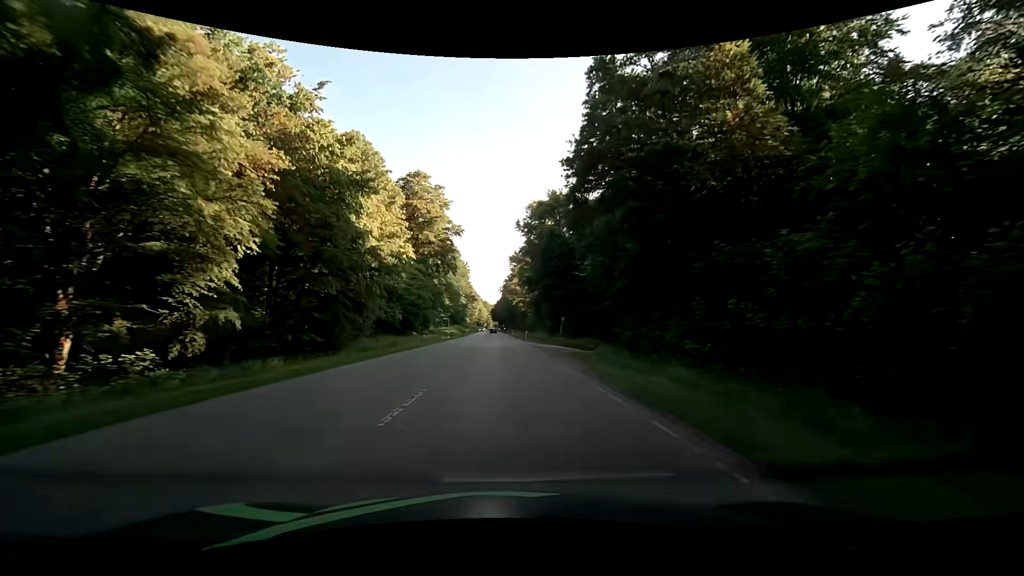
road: secondary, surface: asphalt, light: Day
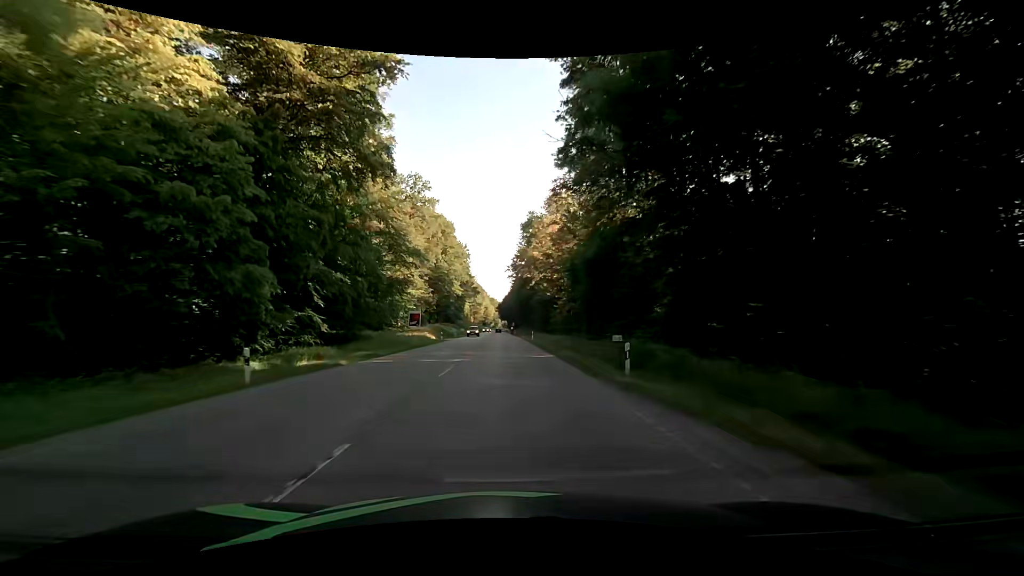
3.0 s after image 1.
(-1.2, +53.6) m; -2°
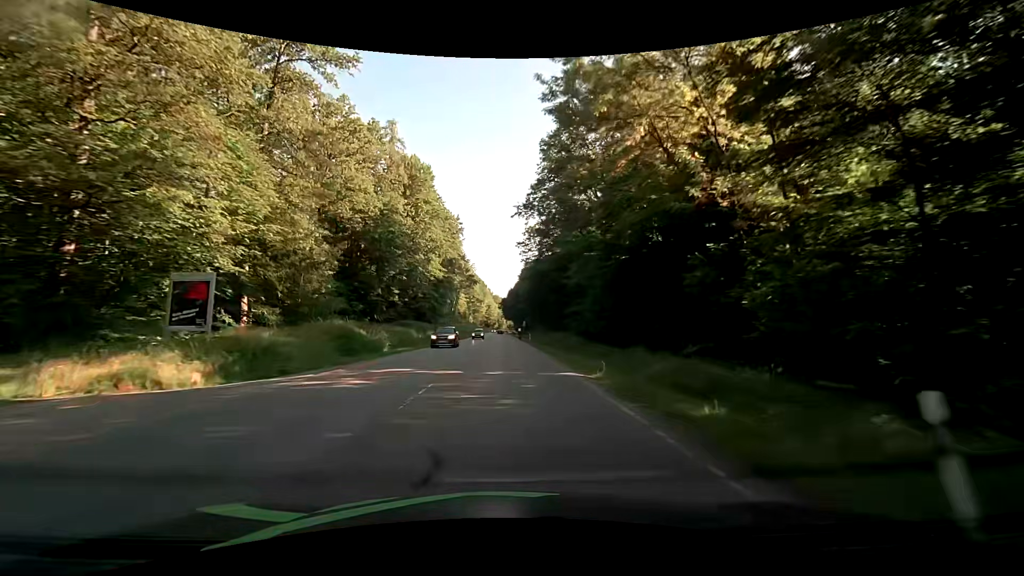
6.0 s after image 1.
(-0.3, +53.6) m; 0°
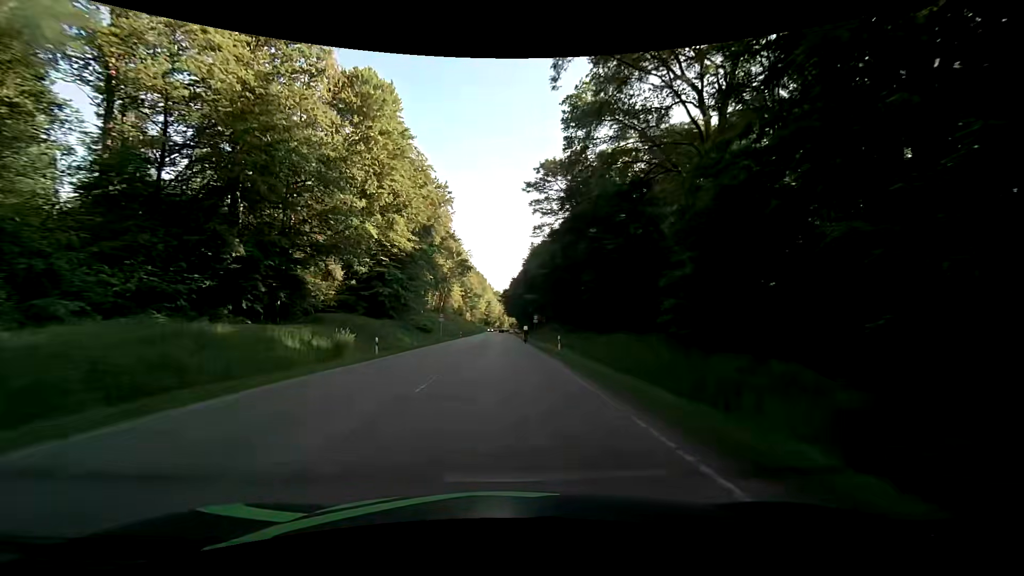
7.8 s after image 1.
(-0.3, +32.1) m; -1°
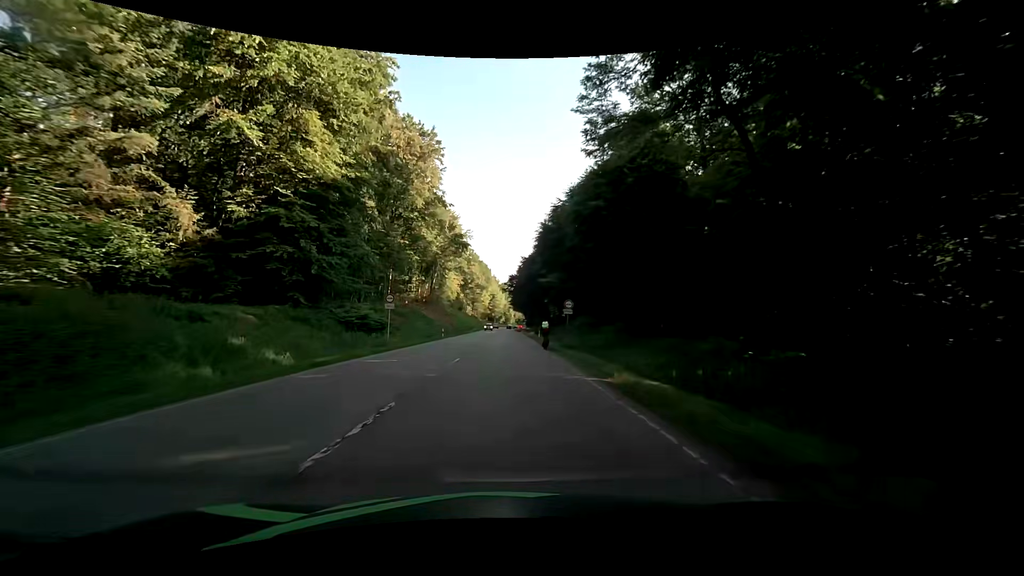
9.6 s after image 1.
(-0.1, +28.4) m; -1°
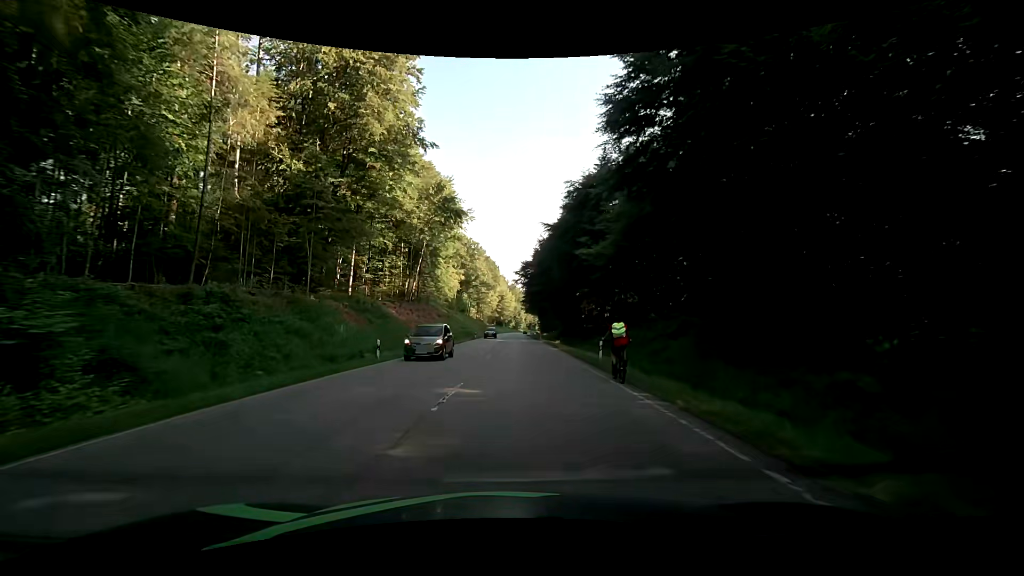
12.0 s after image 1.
(-0.2, +30.2) m; -1°
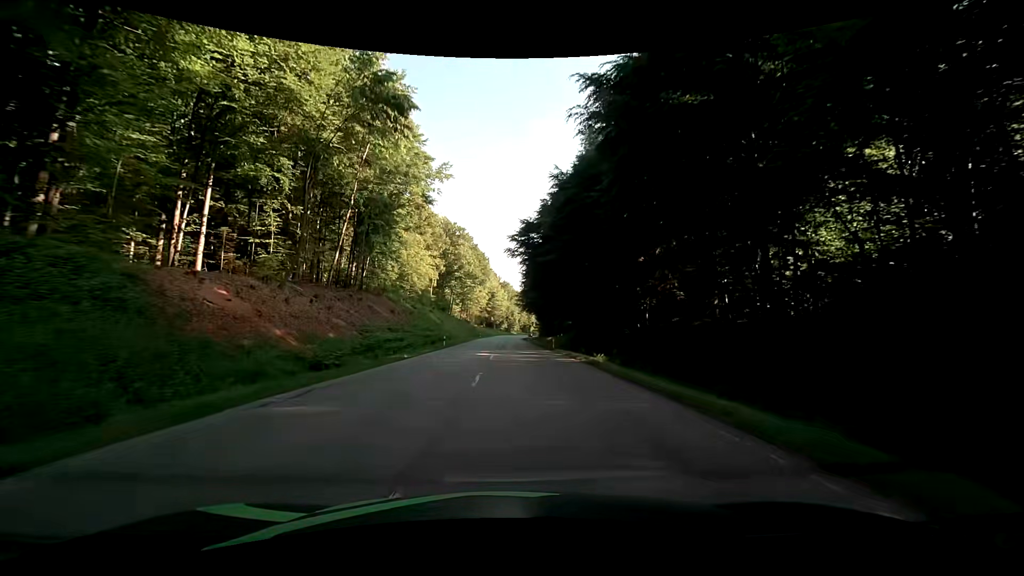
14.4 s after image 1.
(+0.2, +32.6) m; +1°
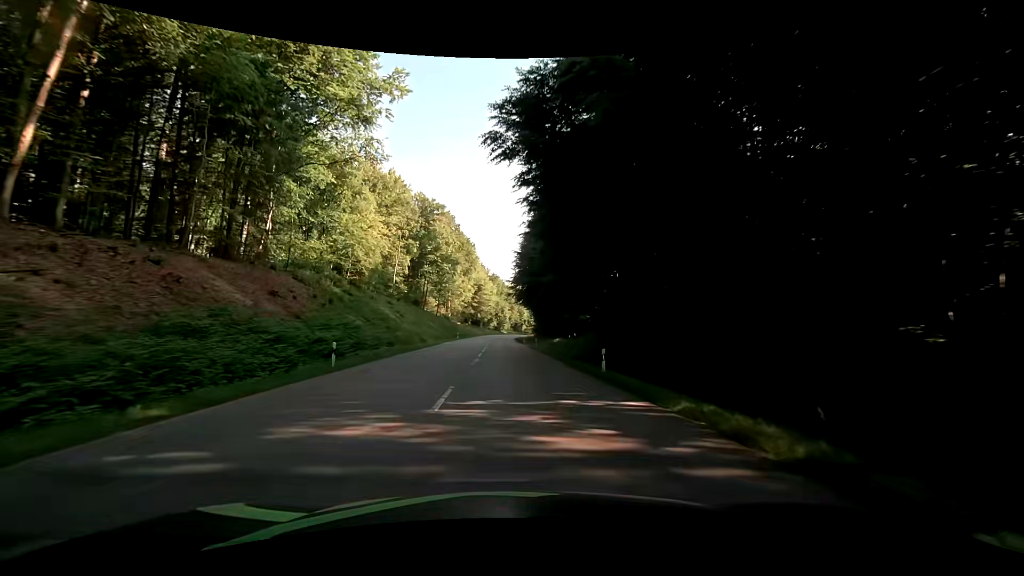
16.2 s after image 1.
(+0.1, +28.5) m; +1°
(0, +10) (0, +20) (0, +30) (0, +40) (0, +50) (0, +60) (0, +70) (0, +80) (0, +90) (+1, +100) m
